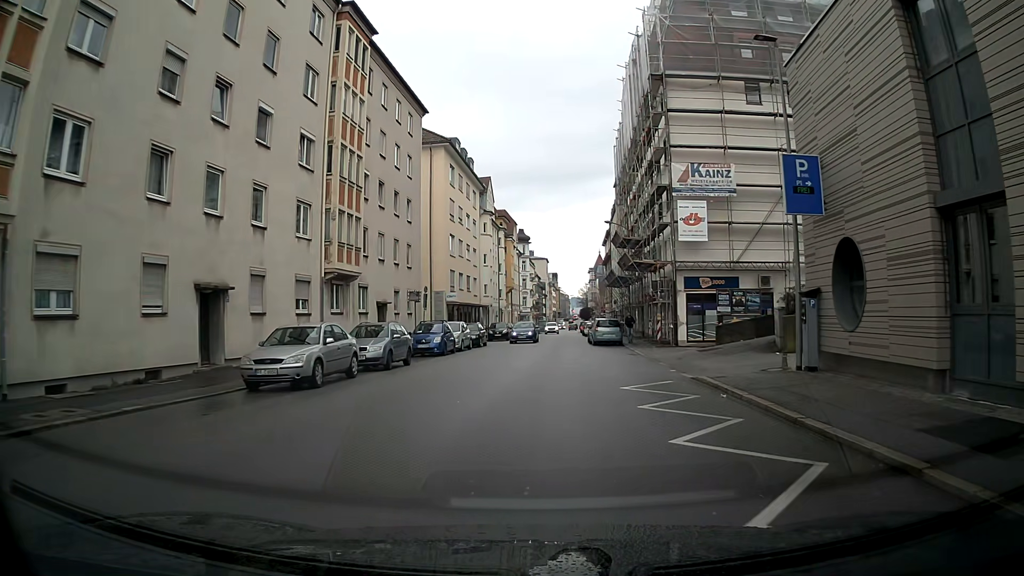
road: tertiary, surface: asphalt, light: Day
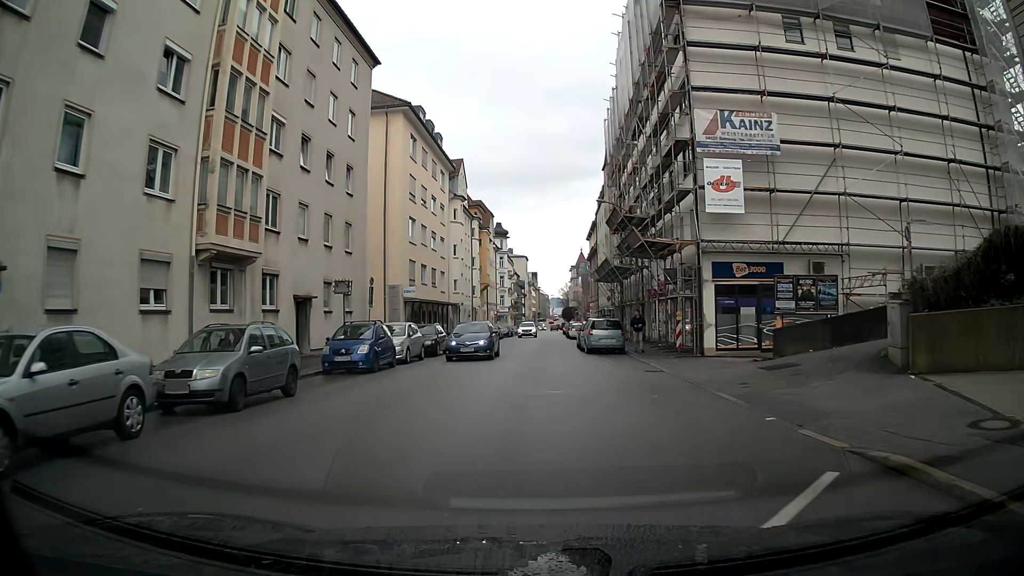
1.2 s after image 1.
(+0.1, +9.4) m; +2°
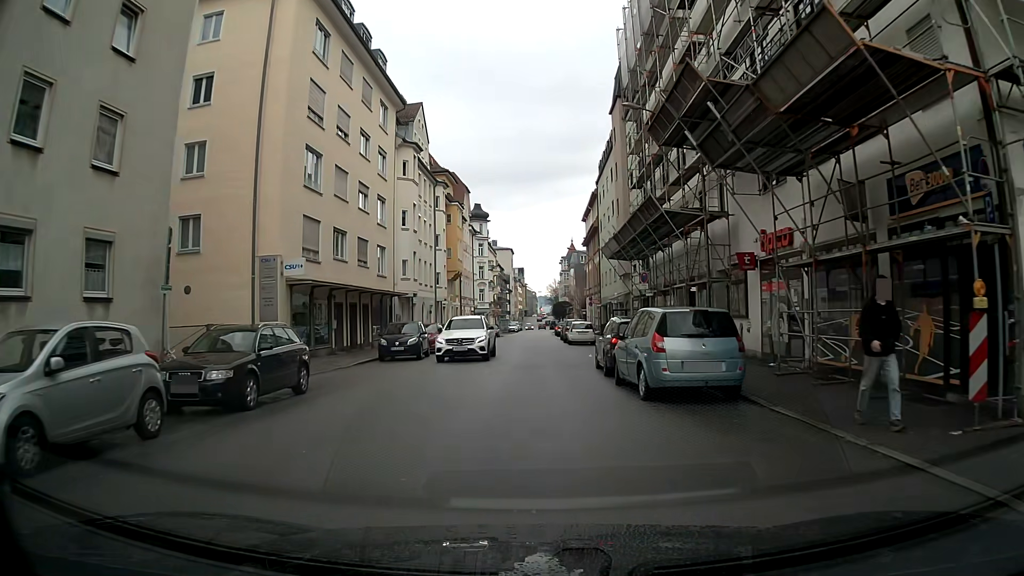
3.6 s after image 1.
(+0.2, +18.8) m; +1°
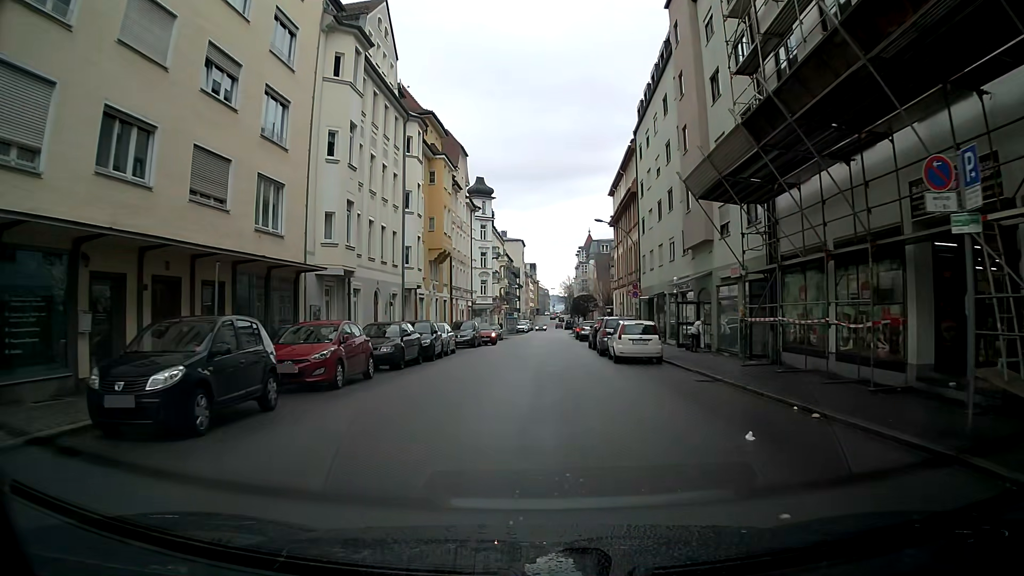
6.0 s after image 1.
(-0.1, +18.6) m; 0°
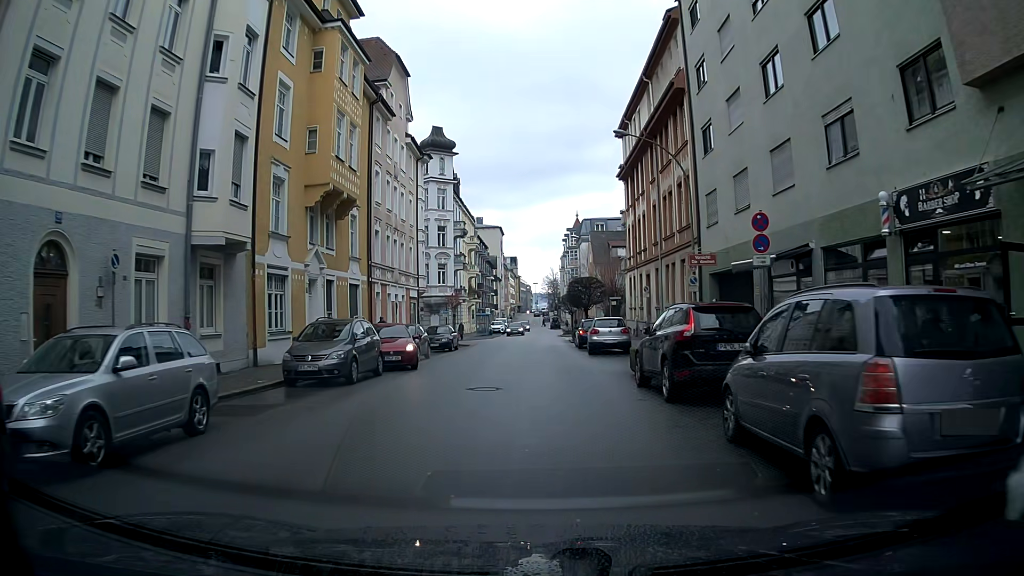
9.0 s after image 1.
(+0.3, +23.0) m; 0°
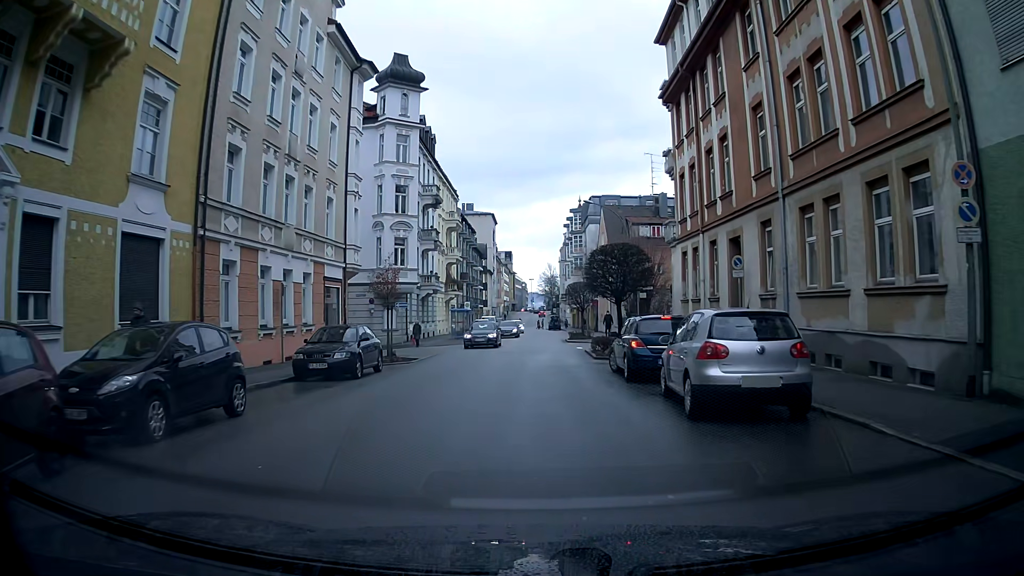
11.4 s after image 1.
(+0.1, +18.3) m; 0°
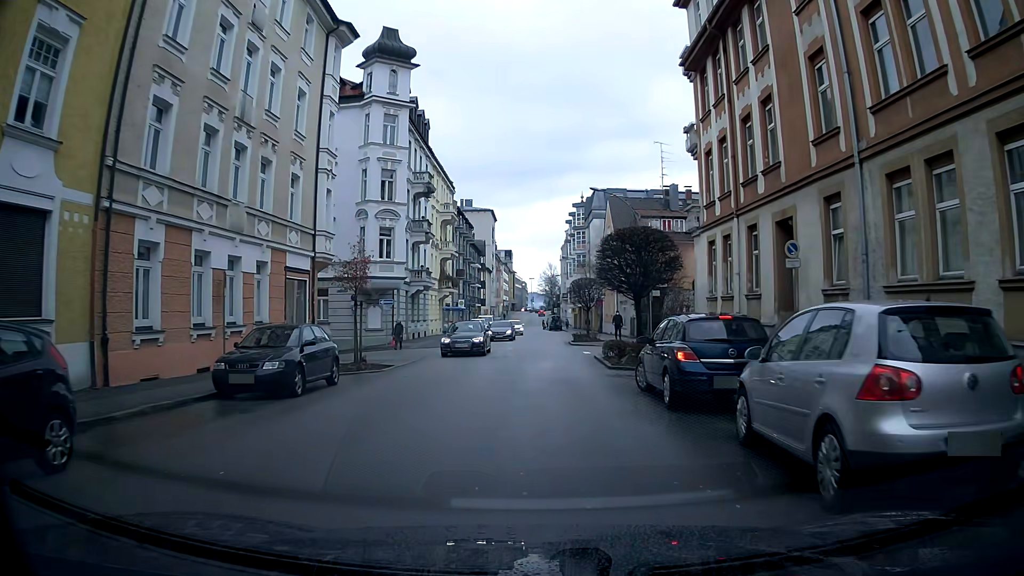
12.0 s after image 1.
(0.0, +4.5) m; 0°
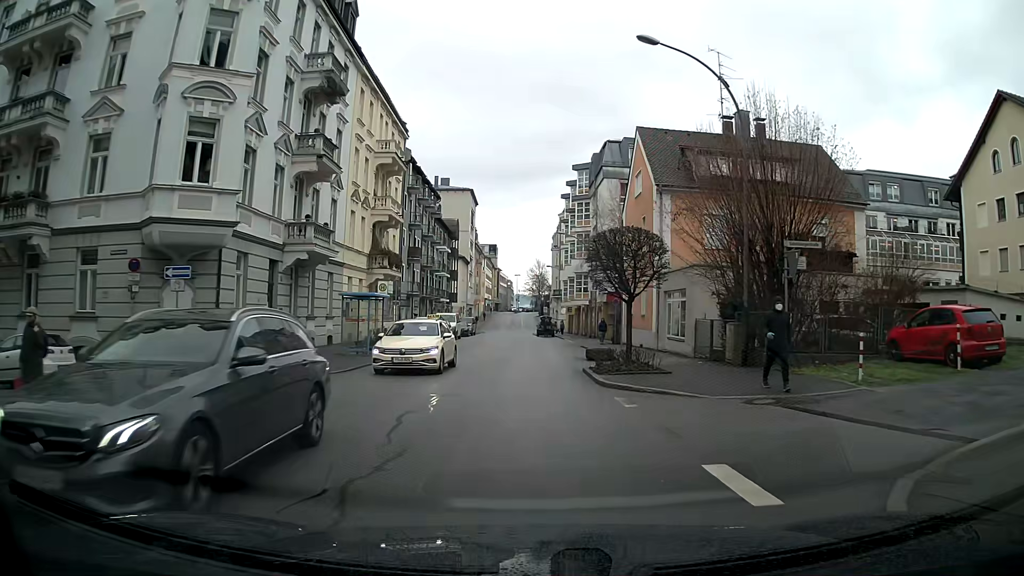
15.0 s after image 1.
(+0.3, +22.5) m; +1°
